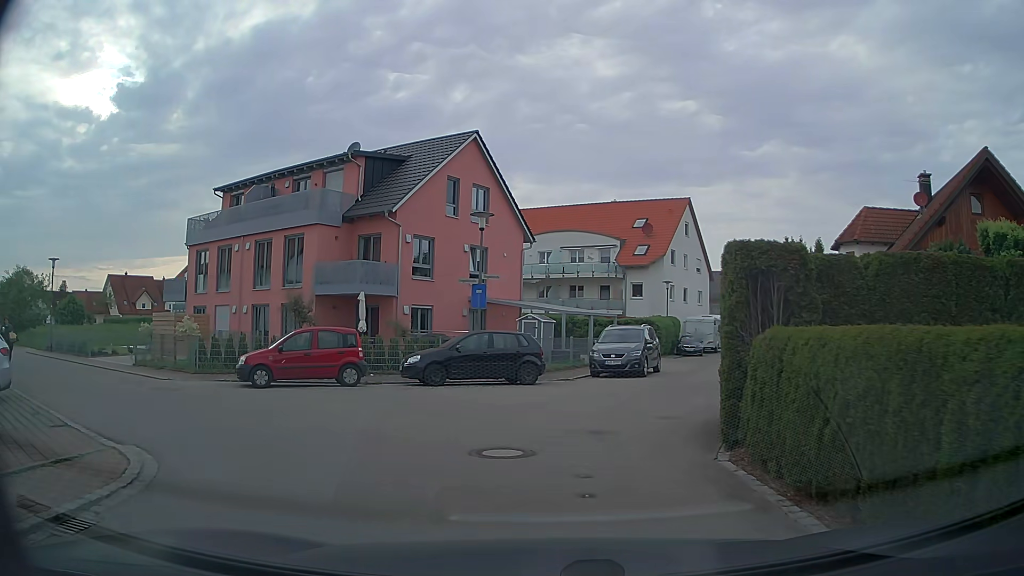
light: Day
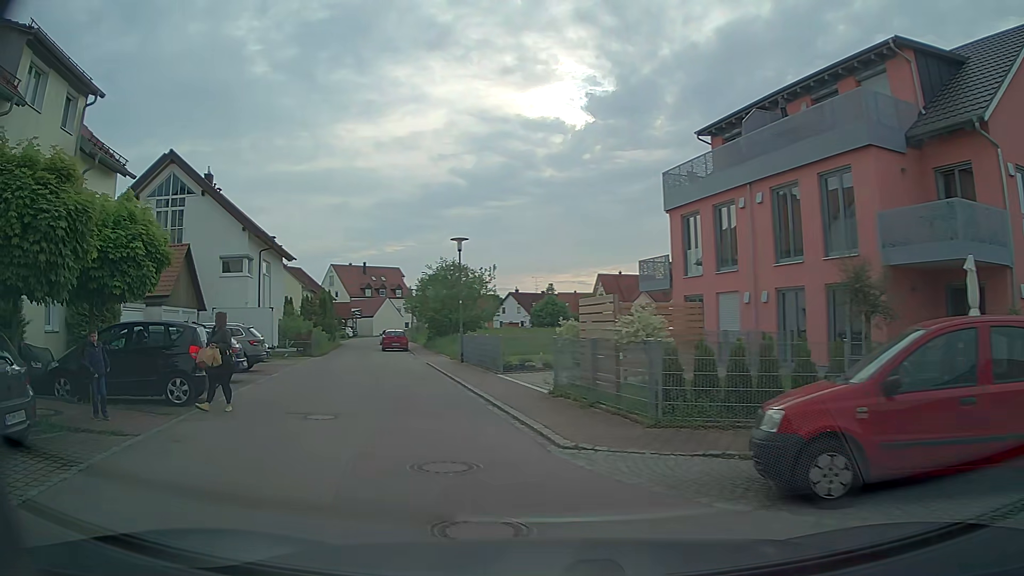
(-3.8, +11.2) m; -42°
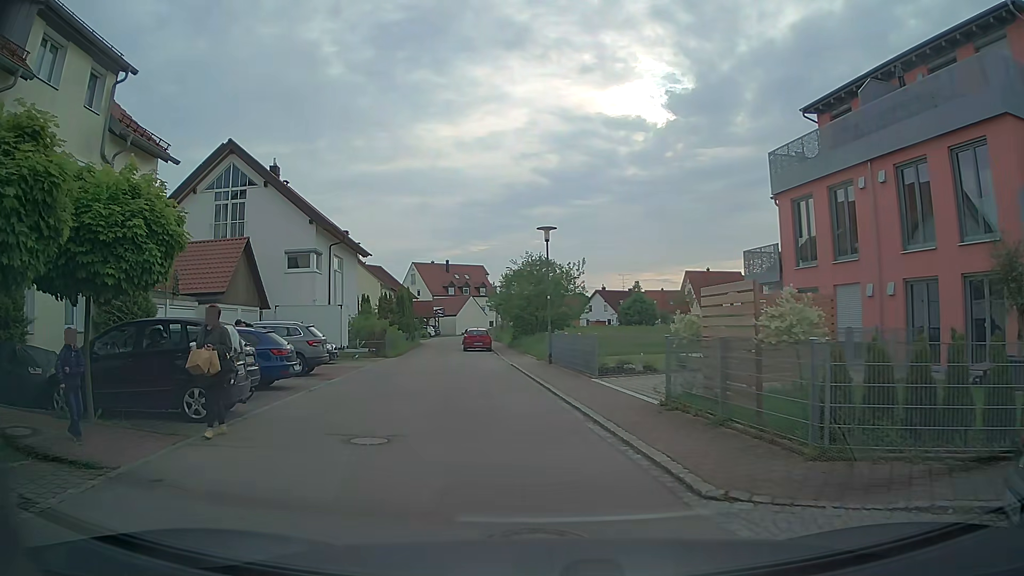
(-0.3, +2.6) m; -8°
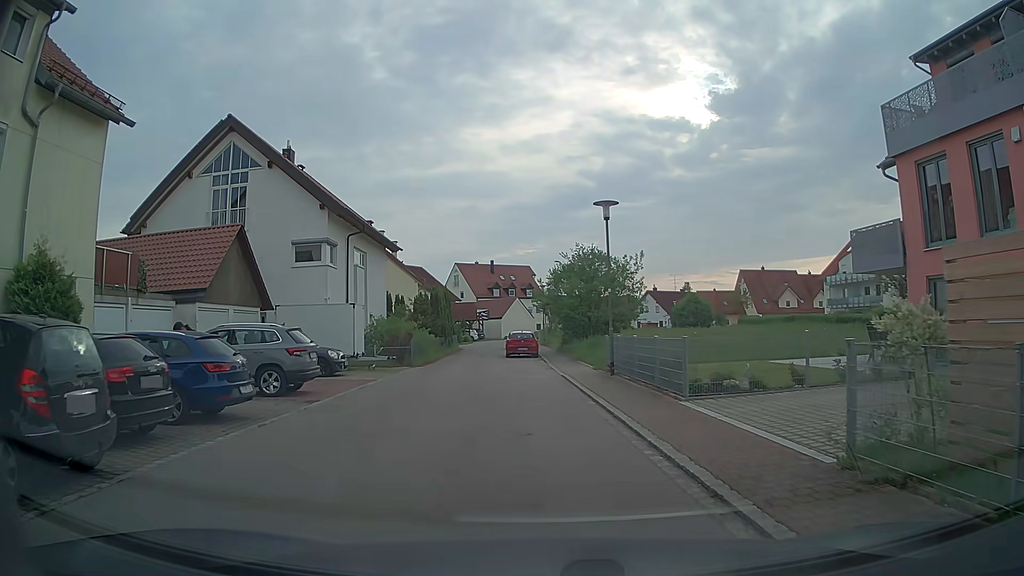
(-0.3, +5.4) m; -4°
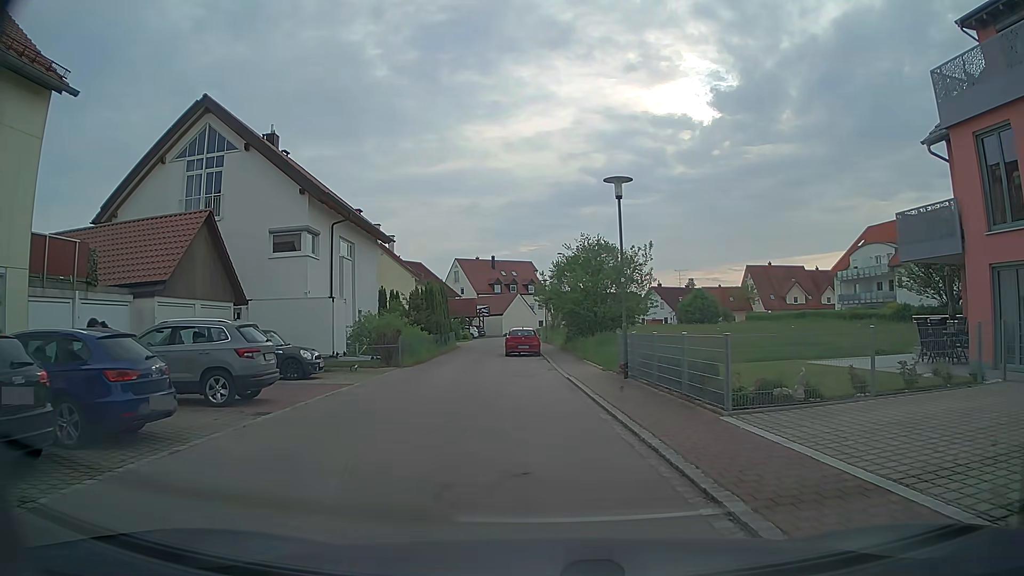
(0.0, +2.7) m; -1°
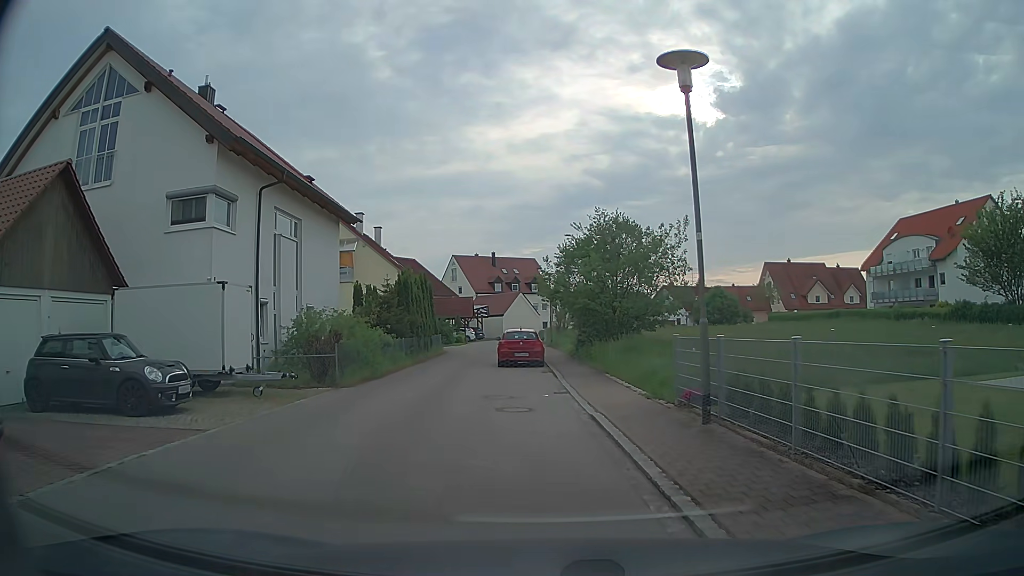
(0.0, +8.1) m; 0°
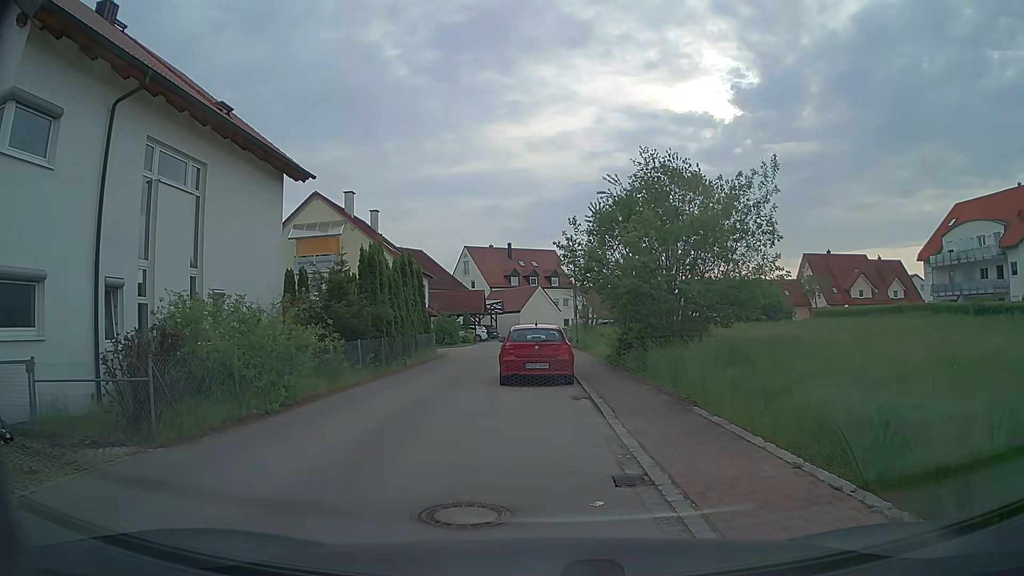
(-0.2, +9.1) m; -2°
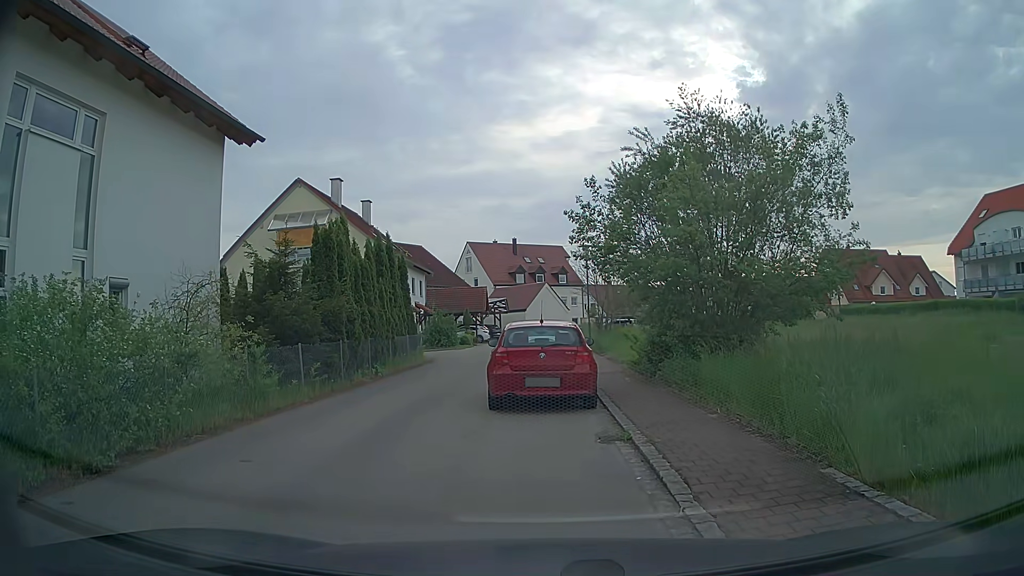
(-0.2, +4.7) m; -3°
